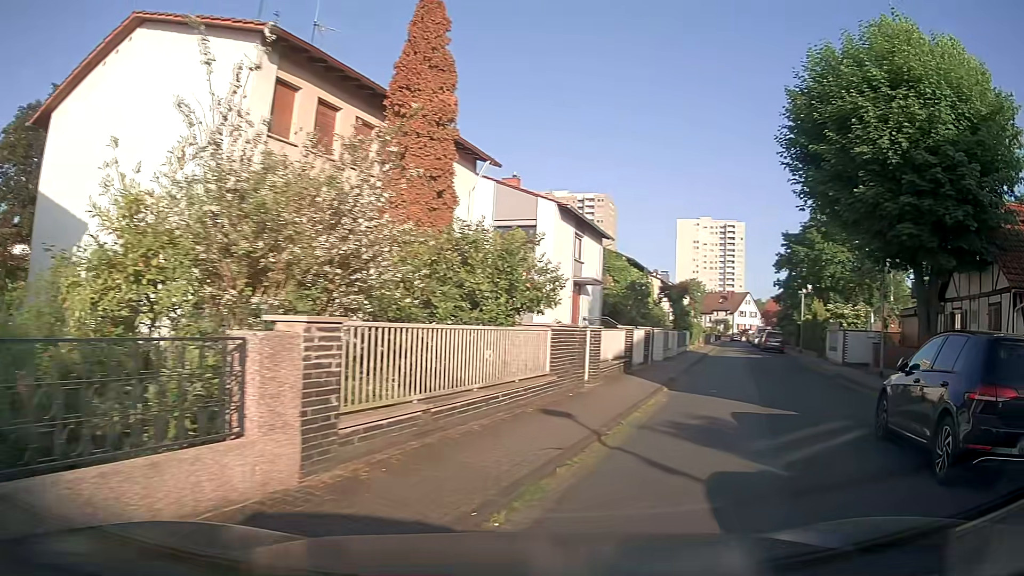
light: Day
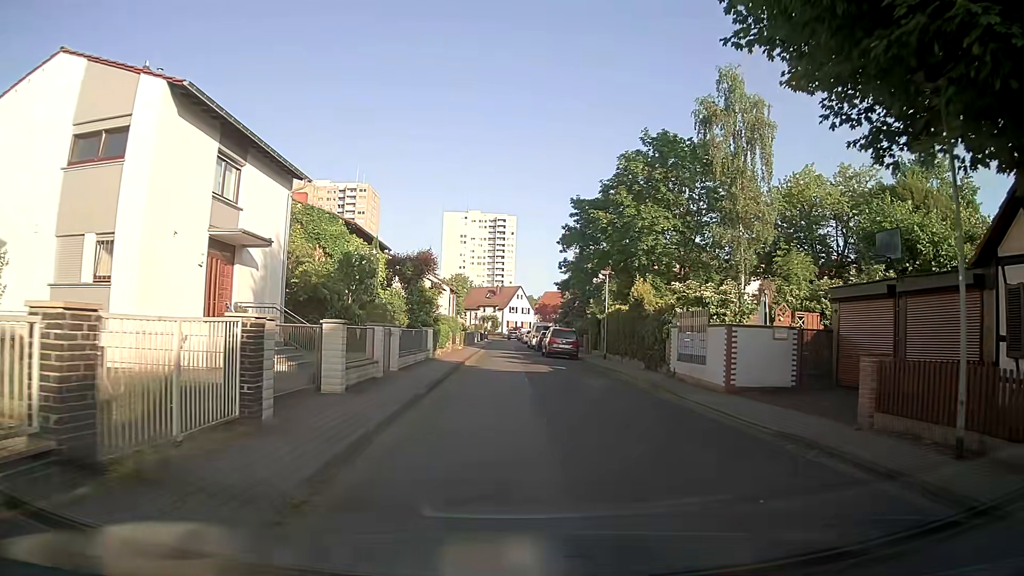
(+4.6, +15.3) m; +20°
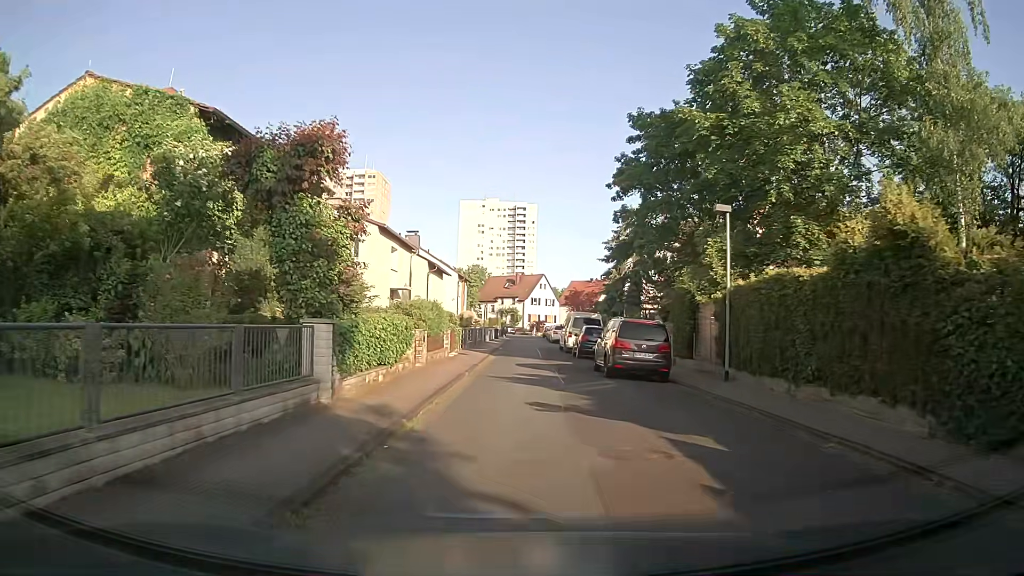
(-0.1, +17.7) m; -2°
